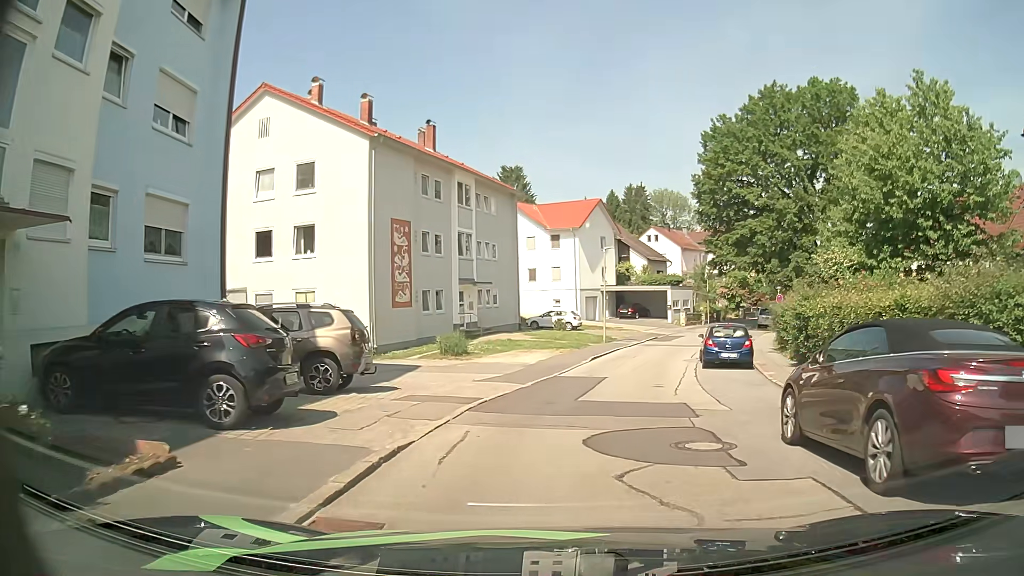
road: residential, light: Day
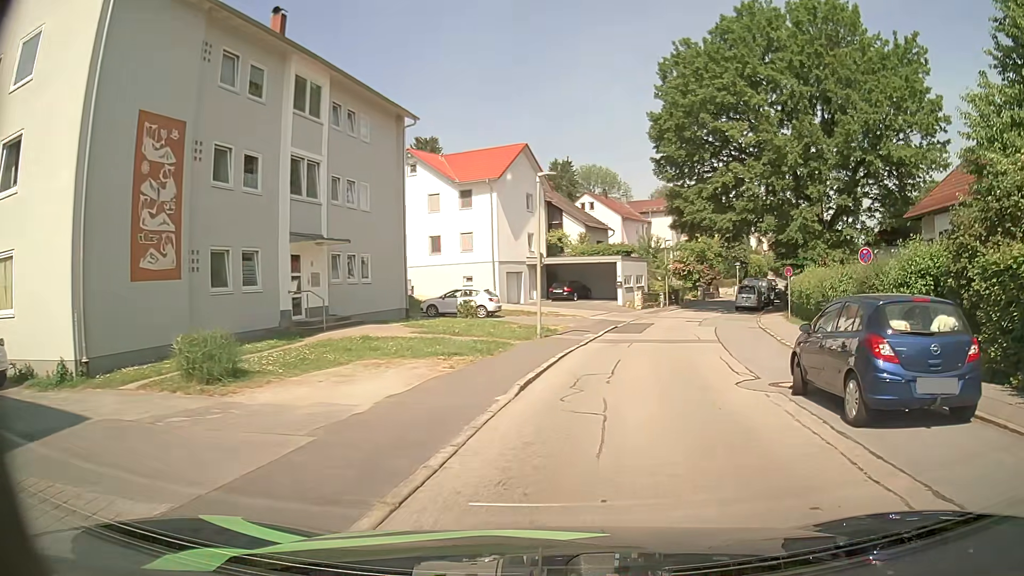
(+0.8, +15.2) m; +5°
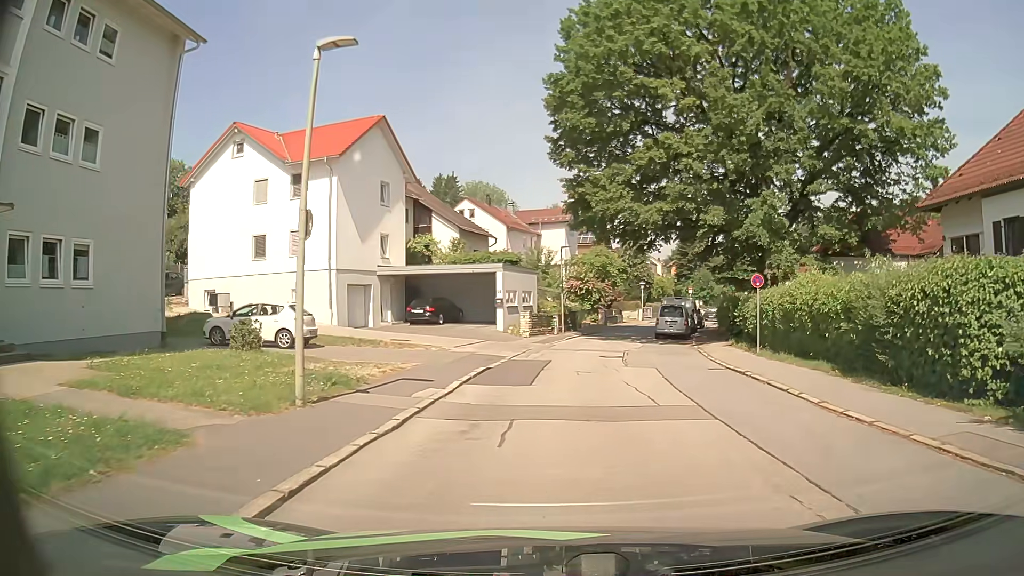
(+1.5, +11.7) m; +12°
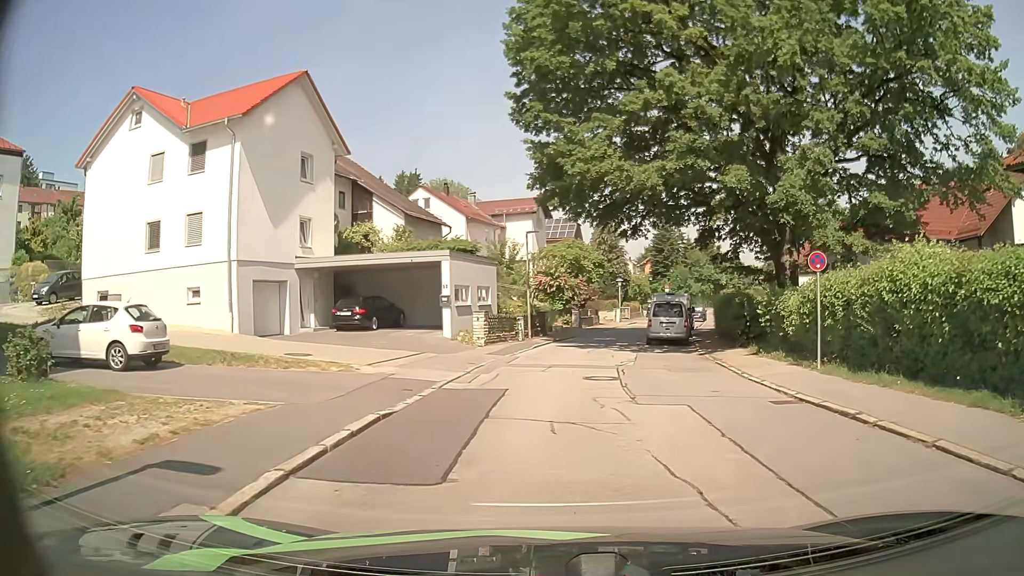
(+0.1, +7.6) m; +2°
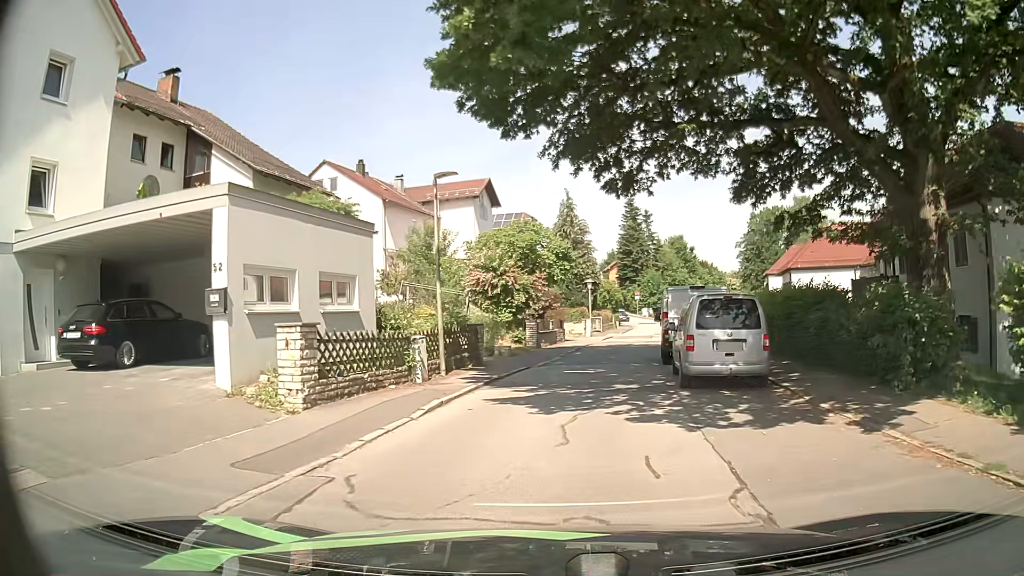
(+0.7, +14.9) m; +4°
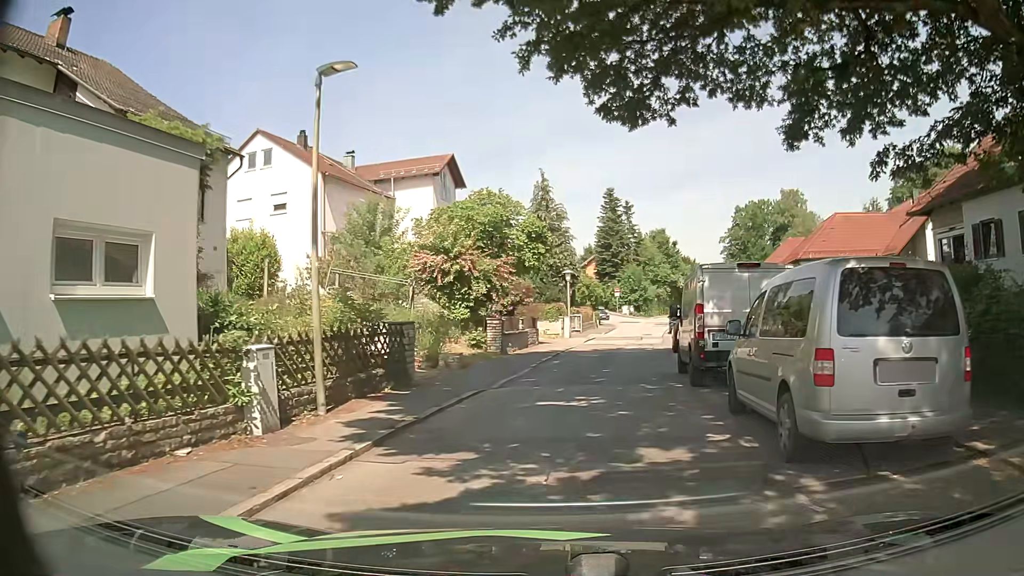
(+0.1, +7.3) m; +2°
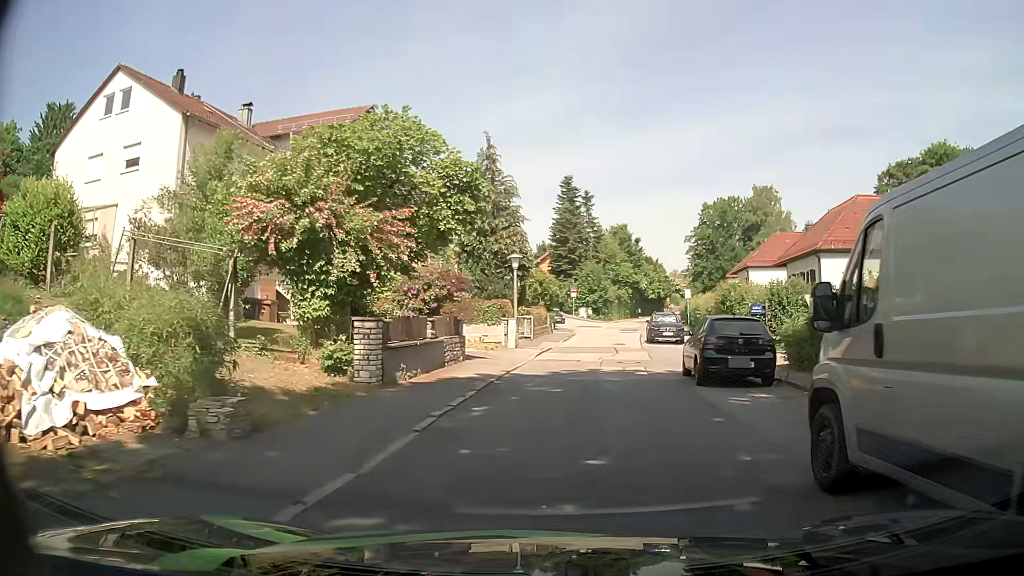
(+0.5, +10.9) m; +5°
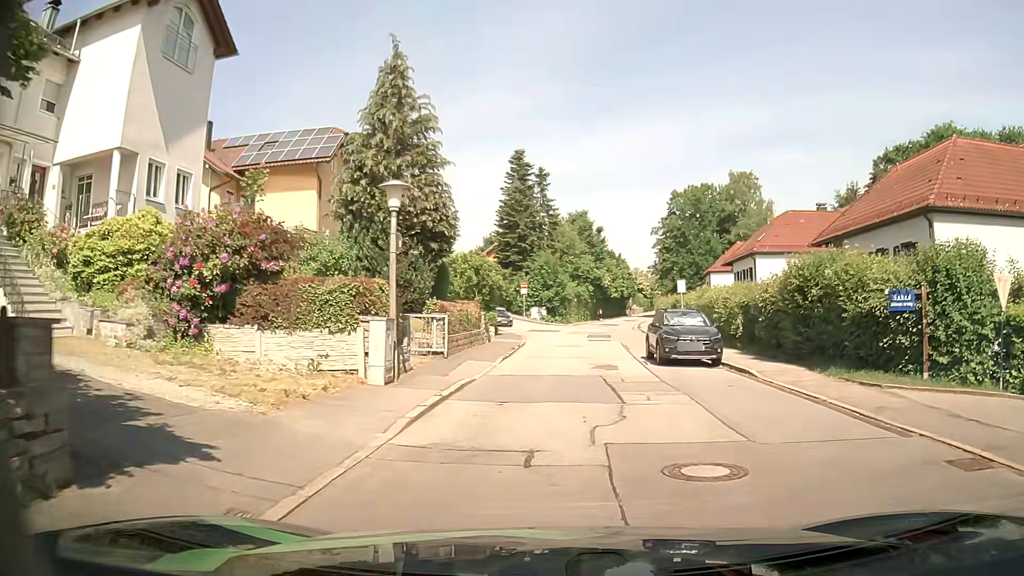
(+0.5, +15.3) m; +4°
(0, +10) (+1, +20) (+2, +30) (+3, +40) (+5, +50) (+6, +60) (+7, +70) (+9, +79) (+11, +89) (+13, +99) m
